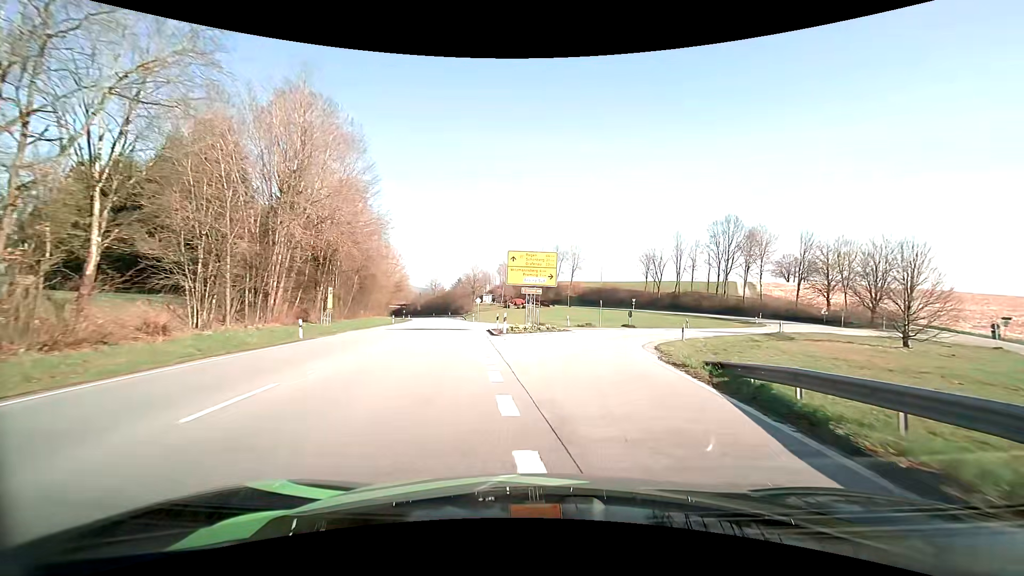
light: Day
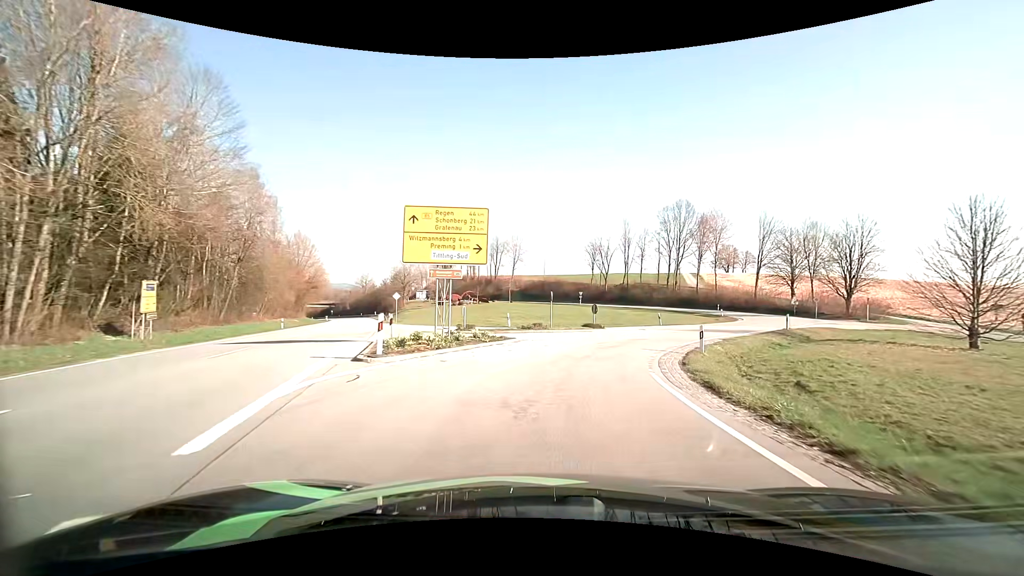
(+0.7, +13.0) m; +7°
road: tertiary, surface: asphalt
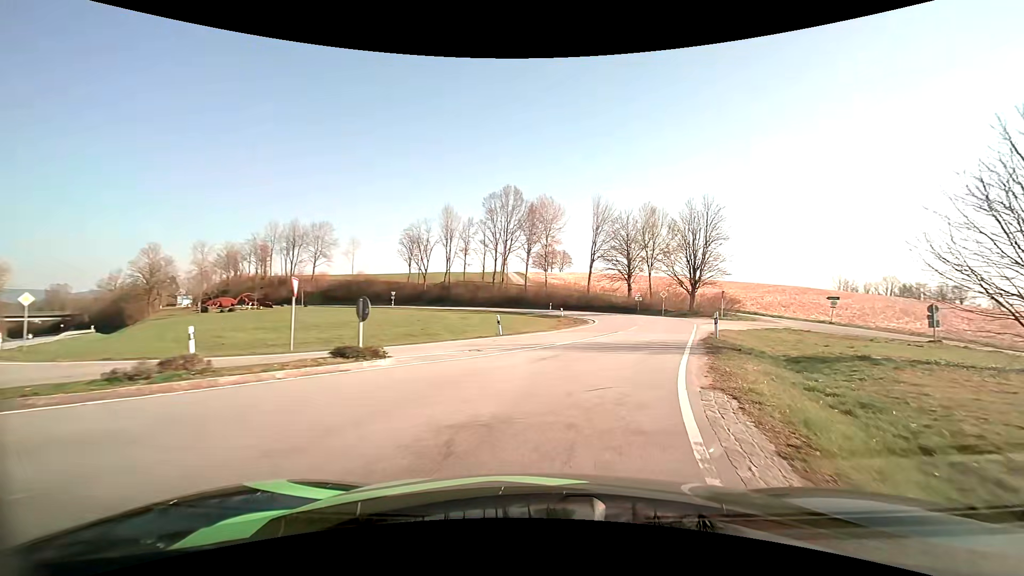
(+2.6, +18.1) m; +20°
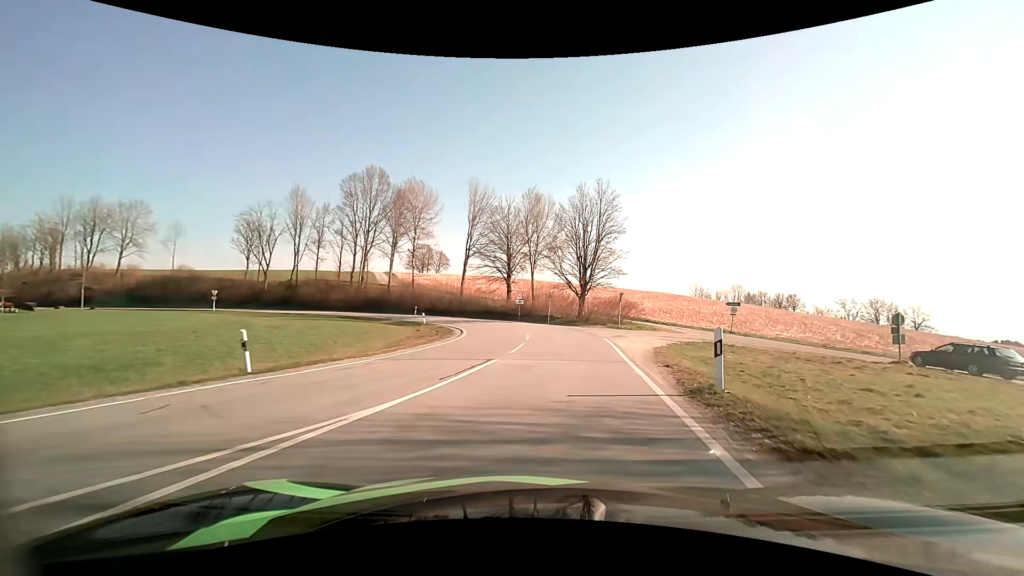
(+1.5, +12.2) m; +14°
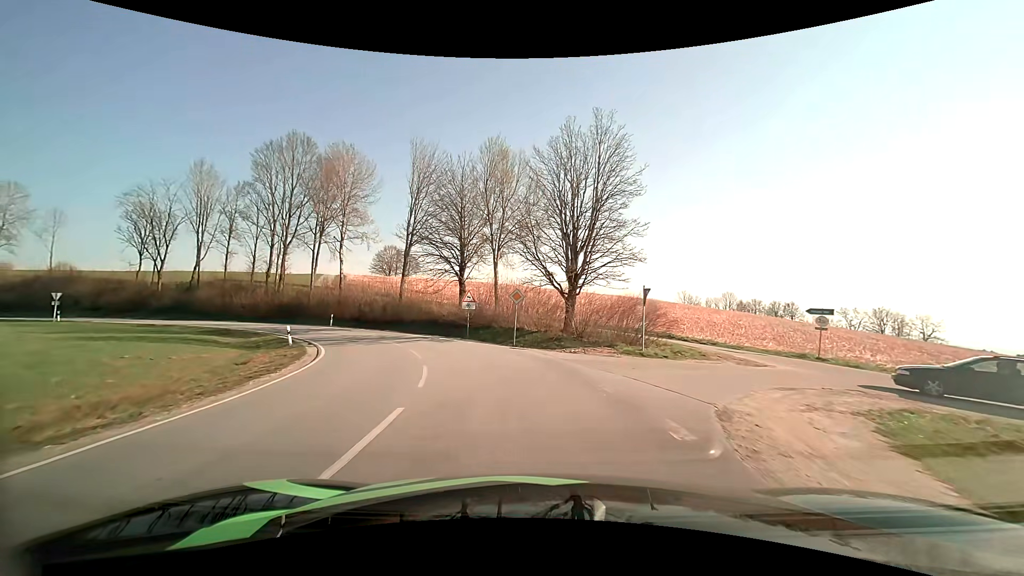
(+1.4, +18.2) m; +3°
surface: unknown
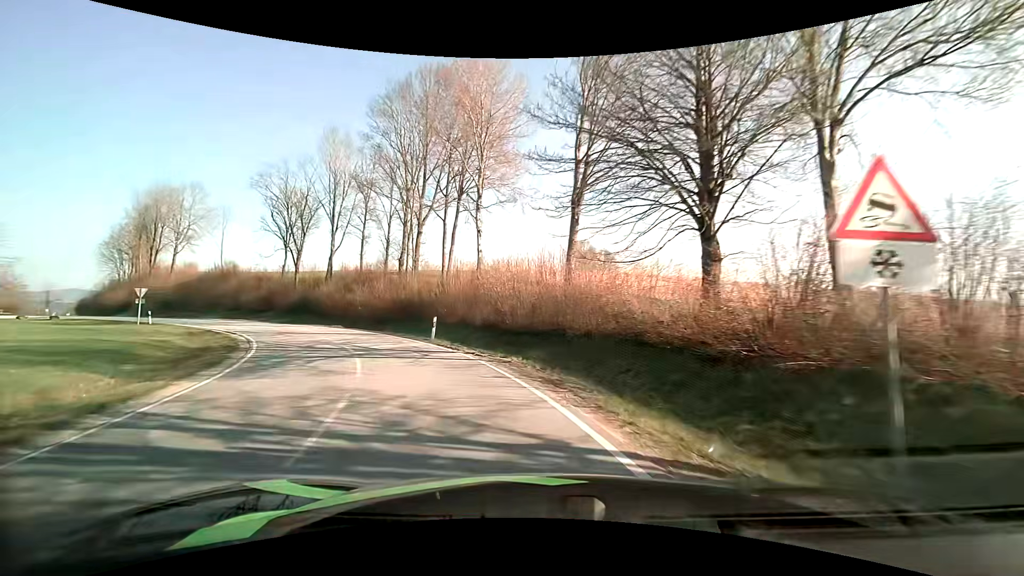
(-4.3, +23.5) m; -22°
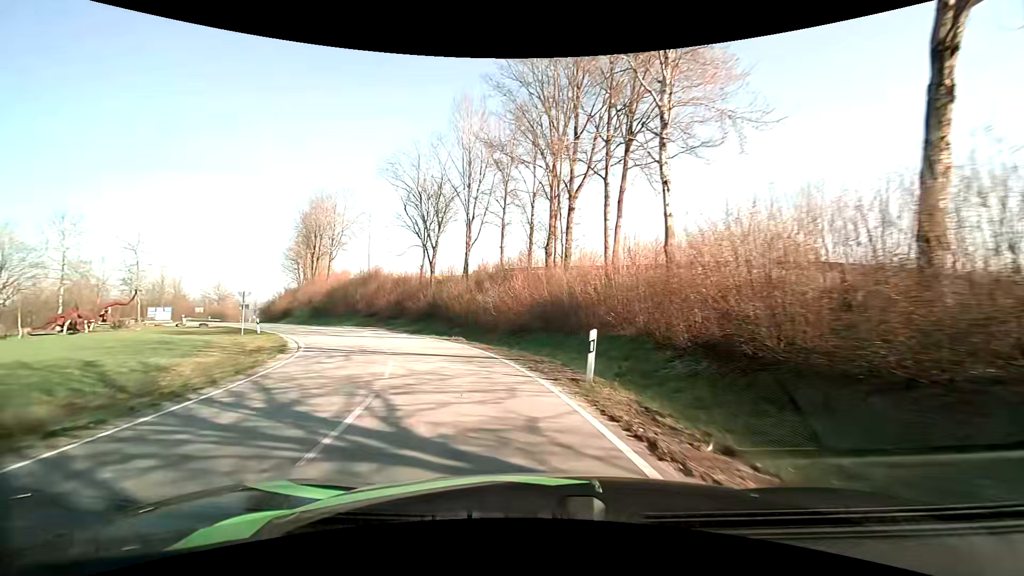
(-2.0, +12.7) m; -18°
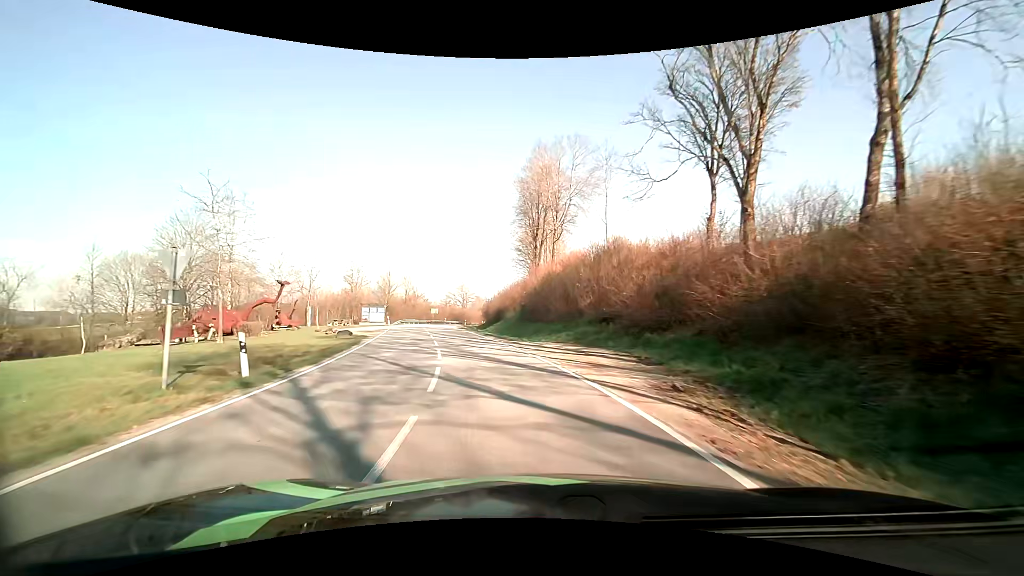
(-7.2, +26.3) m; -28°
(-1, +10) (-3, +20) (-5, +30) (-7, +39) (-10, +49) (-12, +59) (-14, +69) (-15, +78) (-16, +88) (-15, +98) m
